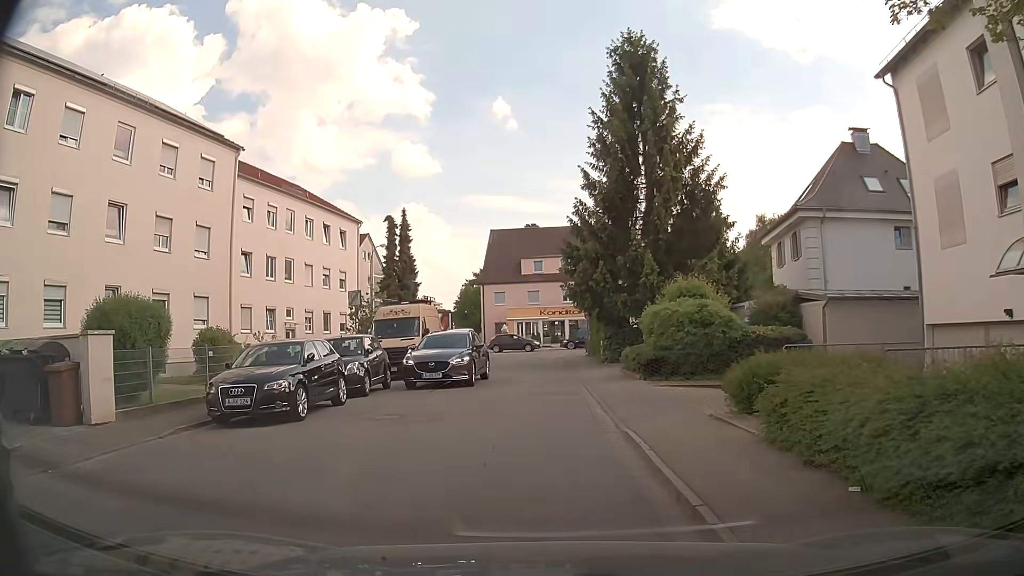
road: unclassified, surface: asphalt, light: Day
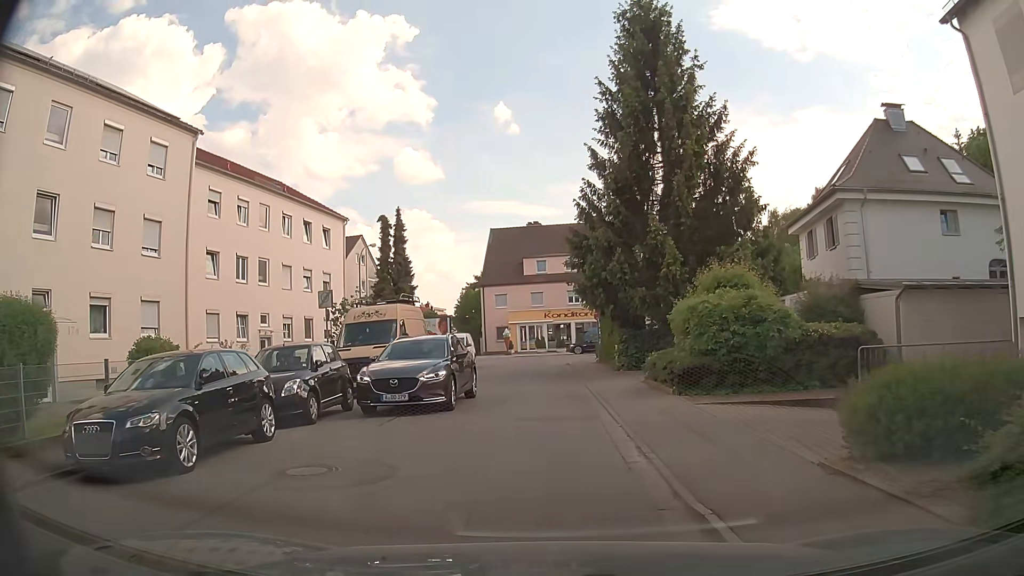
(0.0, +4.2) m; 0°
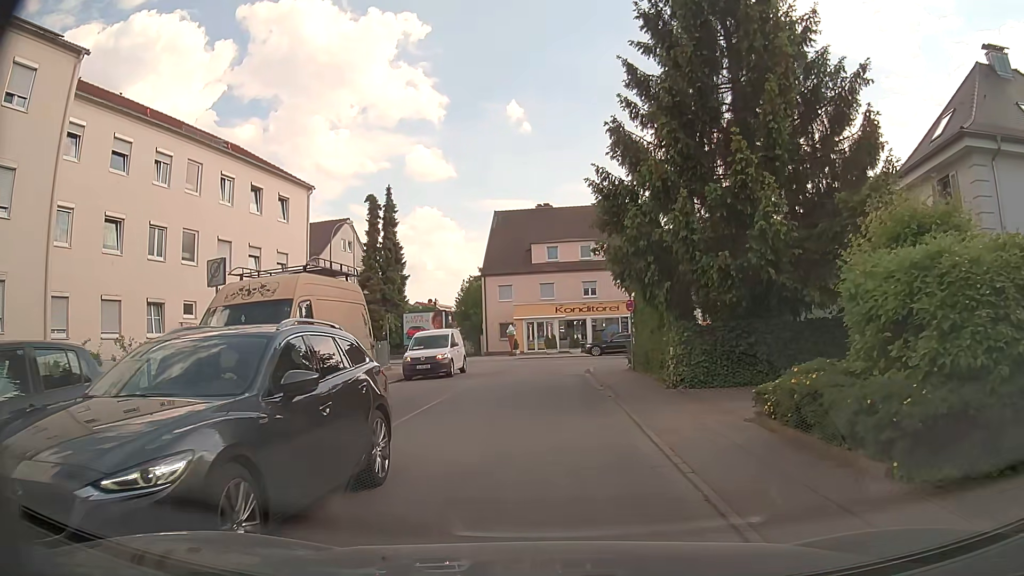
(-0.2, +8.9) m; -3°
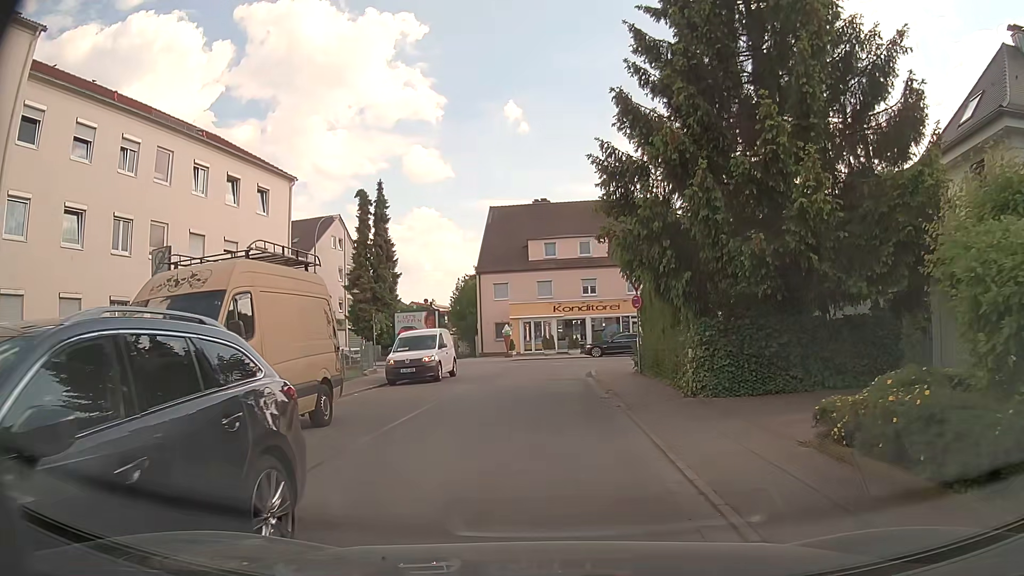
(0.0, +2.3) m; +2°
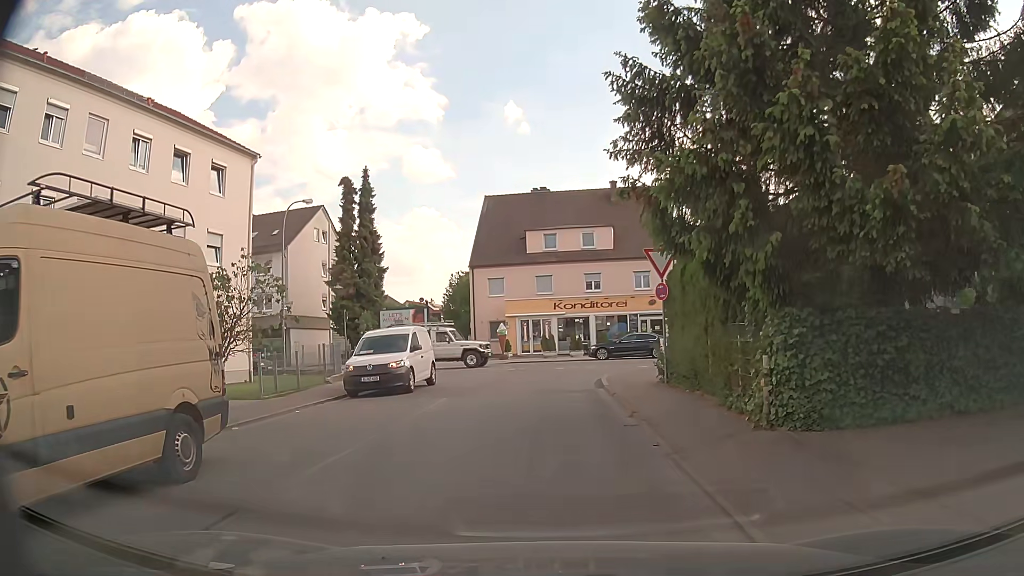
(-0.1, +4.7) m; 0°
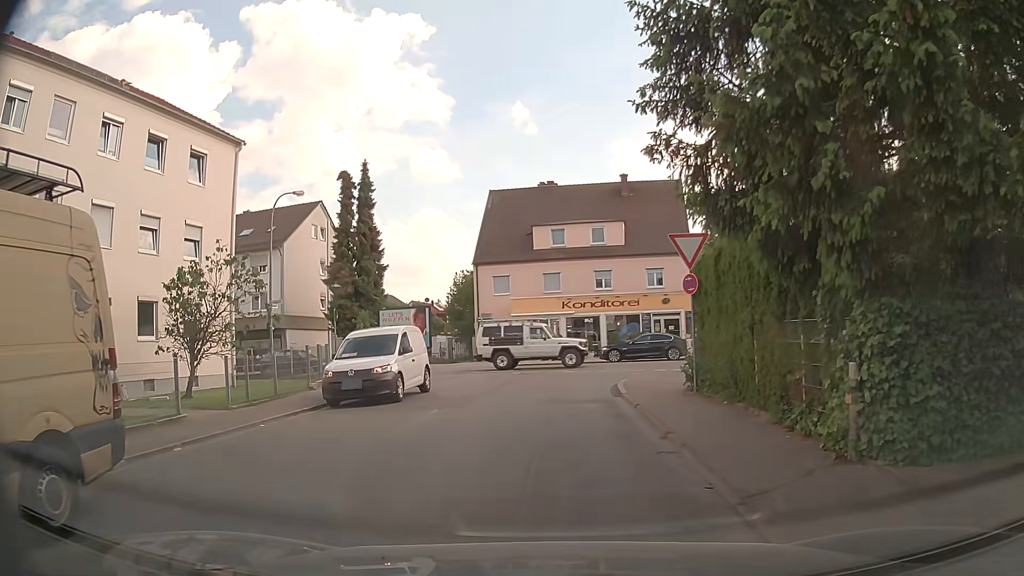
(0.0, +2.4) m; -1°
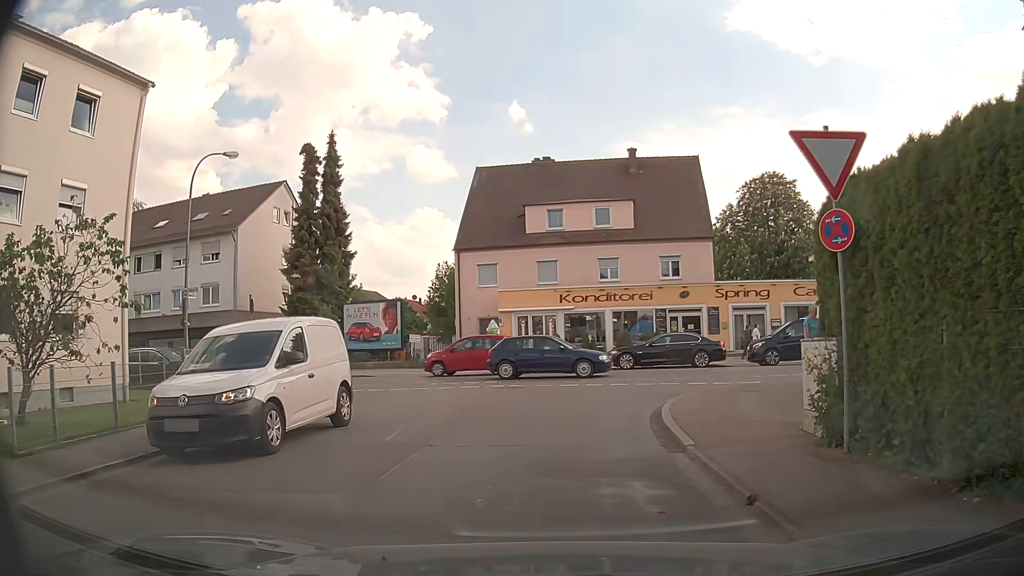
(-0.1, +7.3) m; 0°
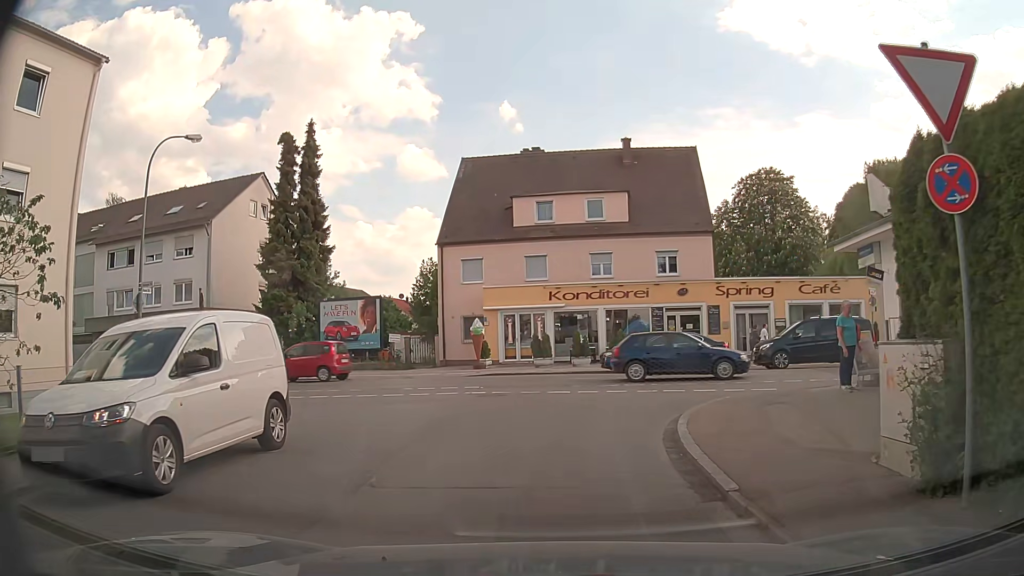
(0.0, +2.3) m; 0°
